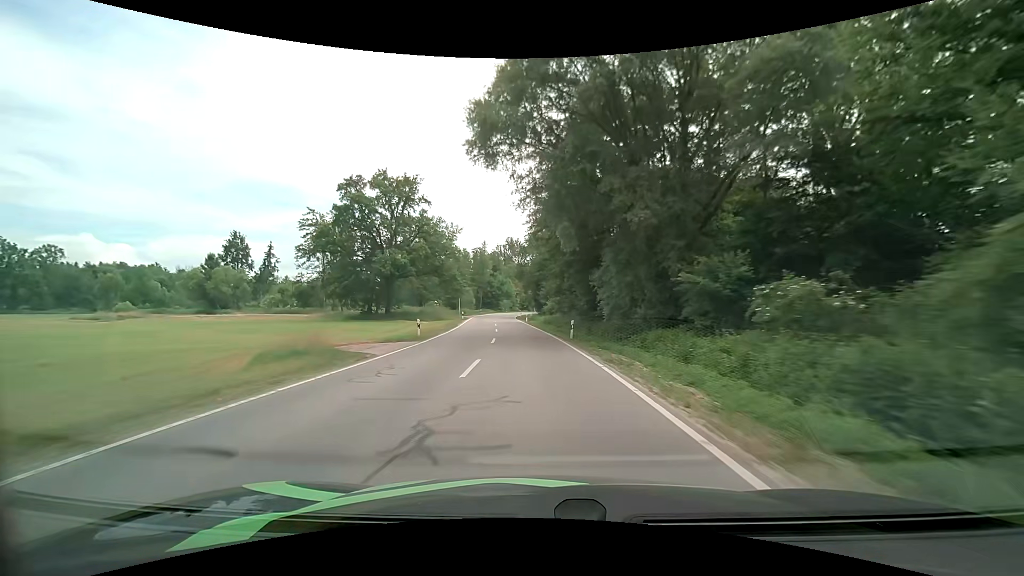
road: secondary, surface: asphalt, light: Day
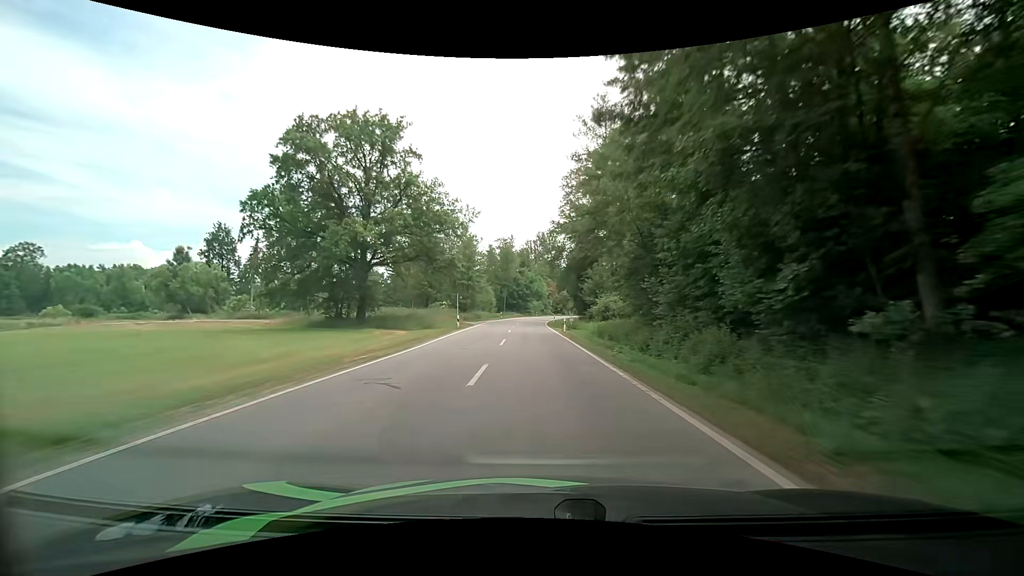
(-0.9, +24.5) m; -4°
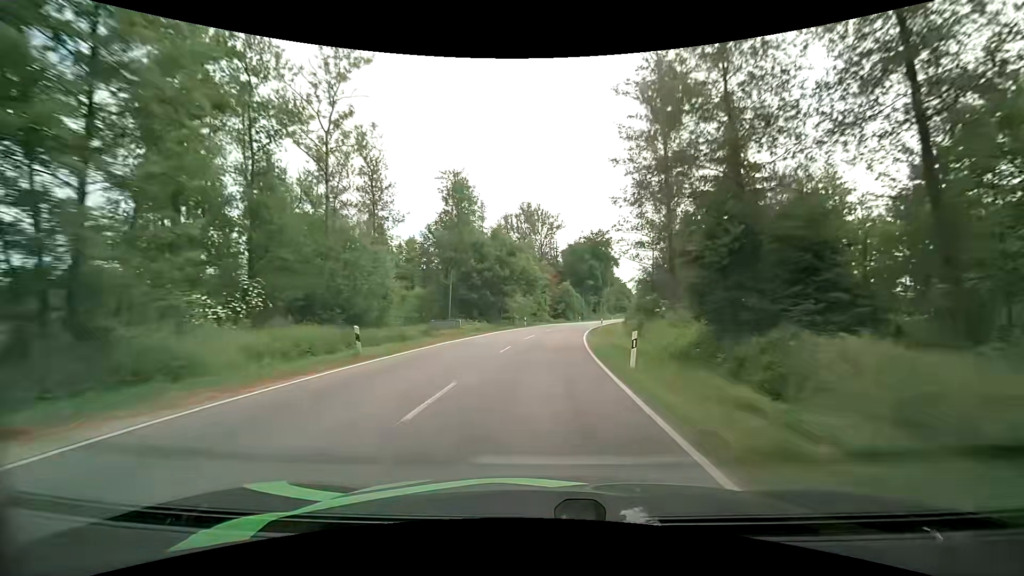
(-0.7, +60.5) m; +2°
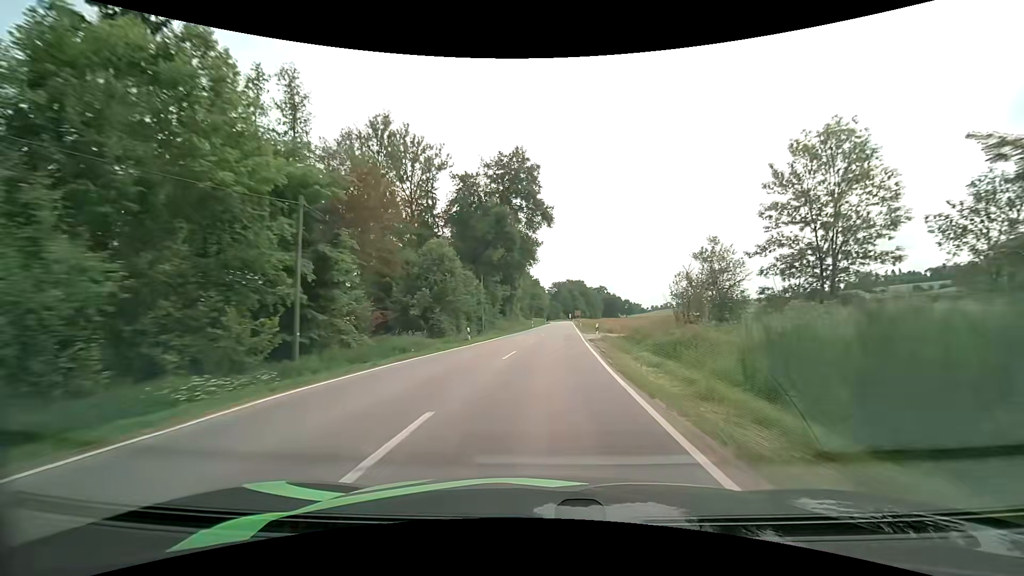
(+5.5, +61.2) m; +11°
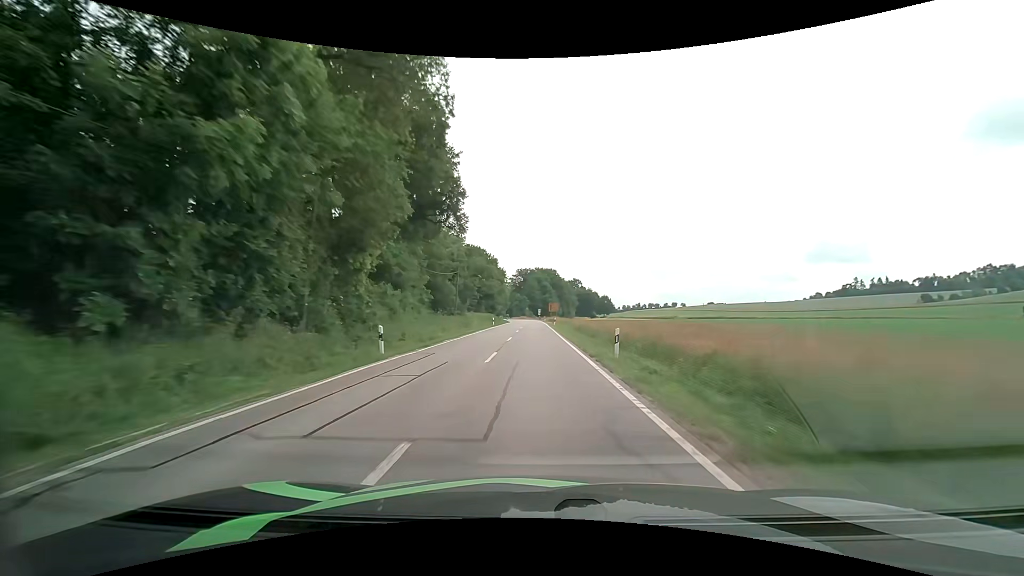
(+2.8, +62.5) m; +4°
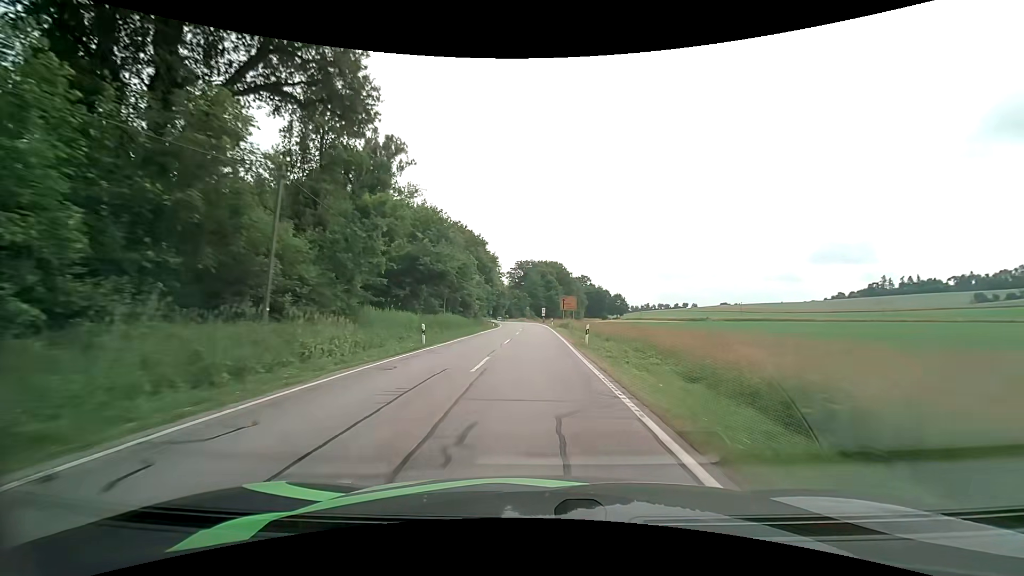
(-0.1, +37.5) m; 0°
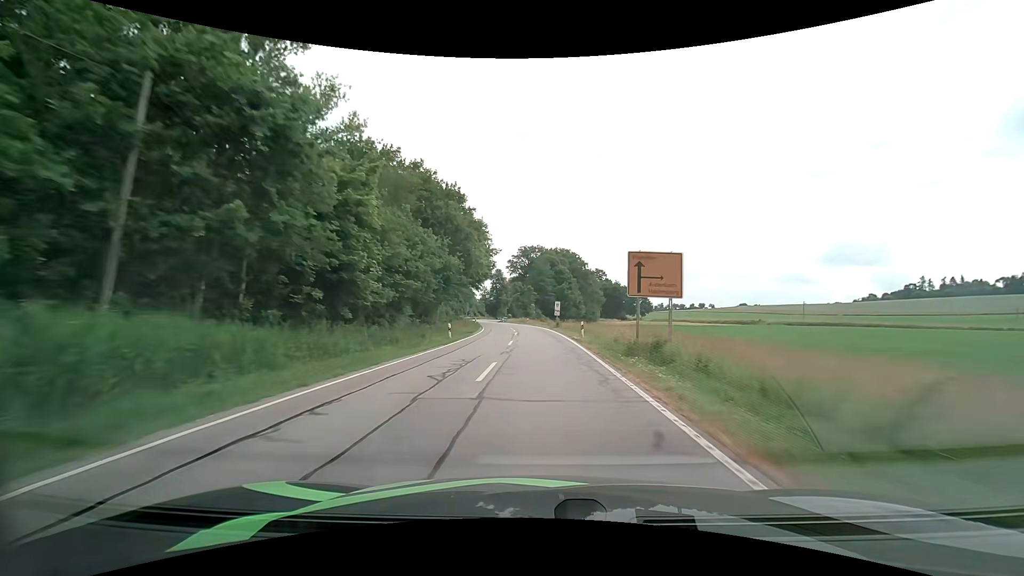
(-0.5, +37.2) m; -1°
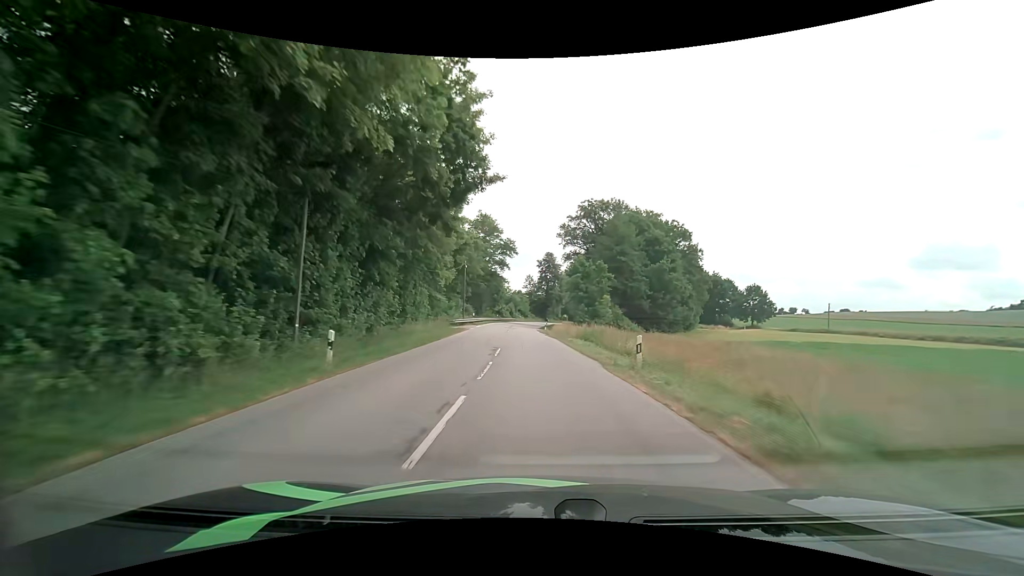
(-2.8, +61.5) m; -7°
(0, +10) (0, +20) (-1, +30) (-1, +40) (-1, +50) (-2, +60) (-2, +70) (-1, +80) (-1, +90) (0, +100) m
